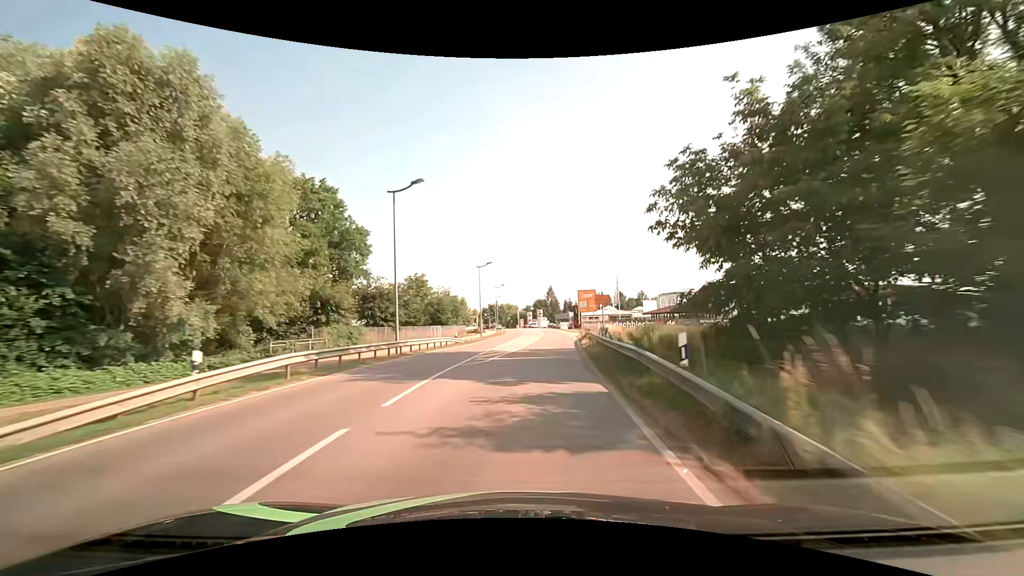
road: secondary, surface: asphalt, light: Day
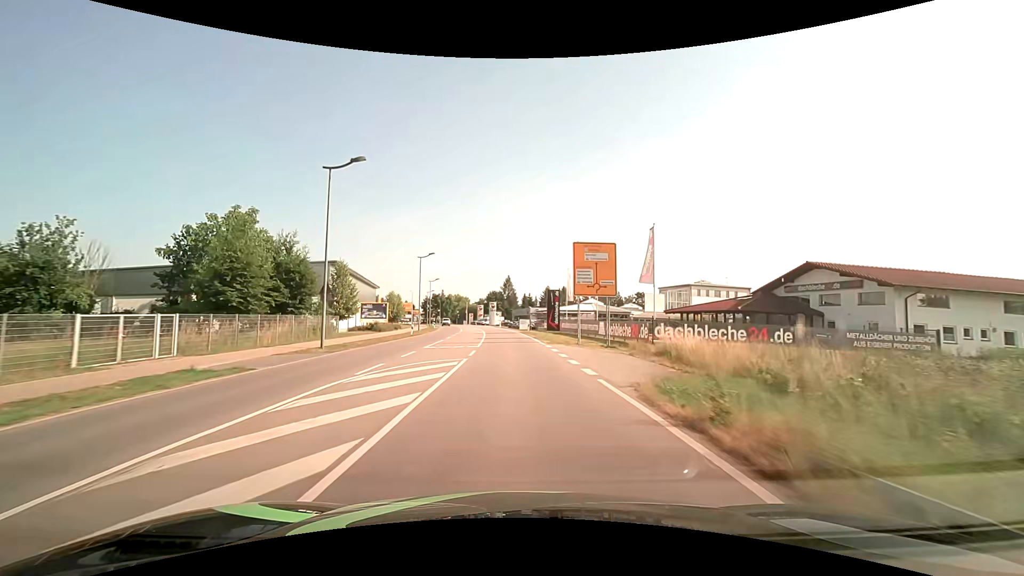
(+3.2, +42.1) m; +6°
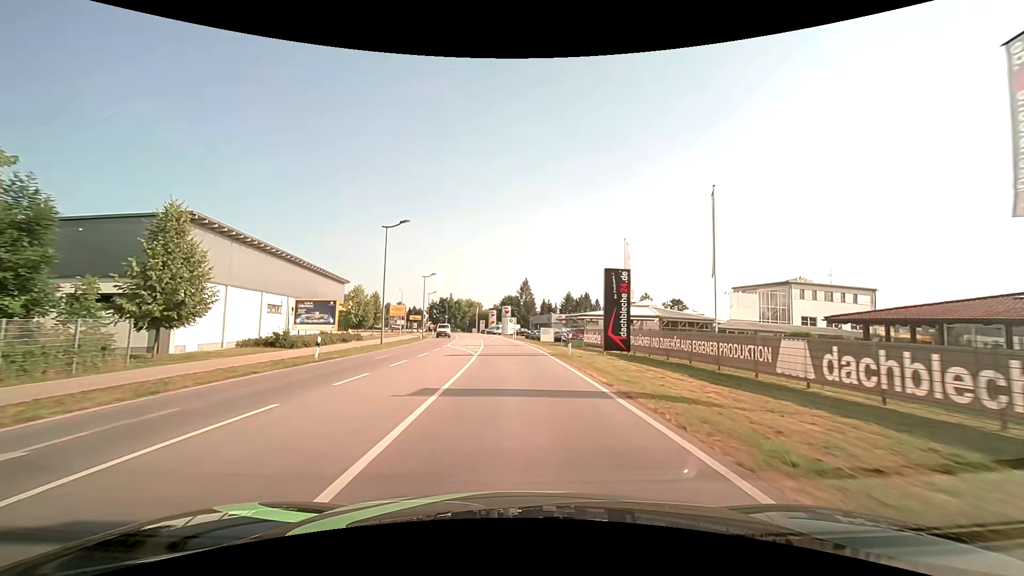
(-0.5, +25.8) m; -2°
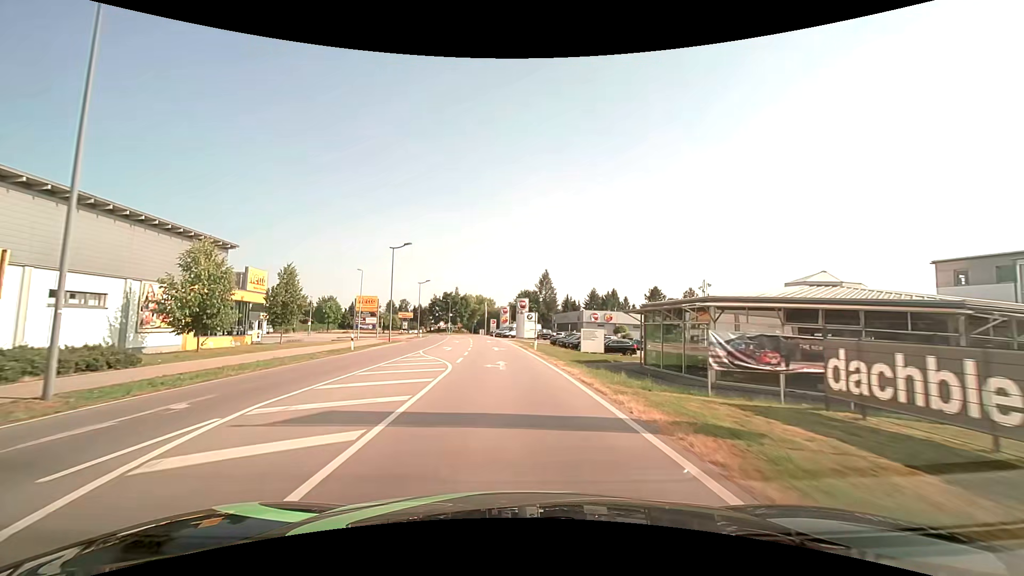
(-0.5, +31.5) m; -2°
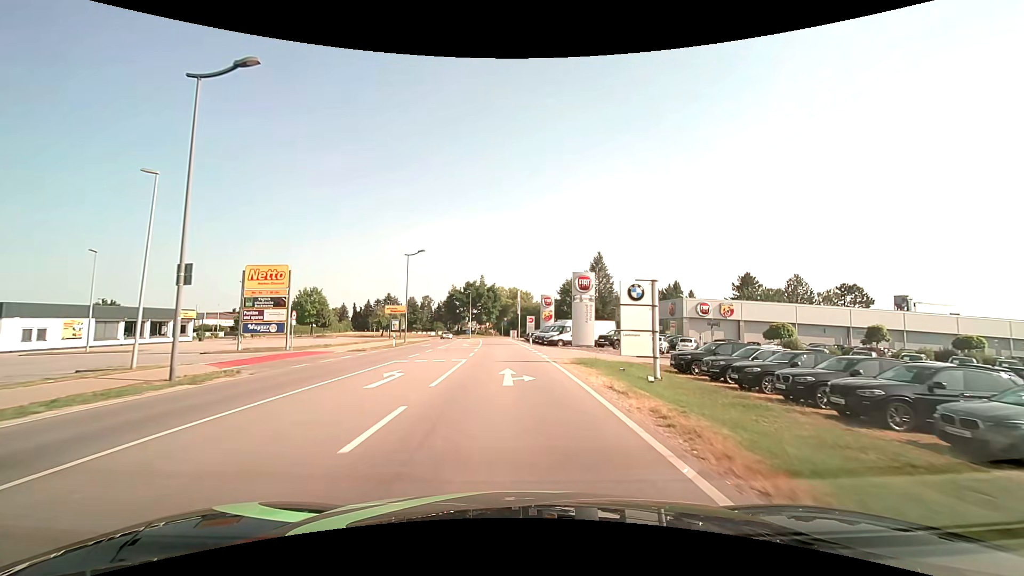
(-1.6, +38.6) m; -4°
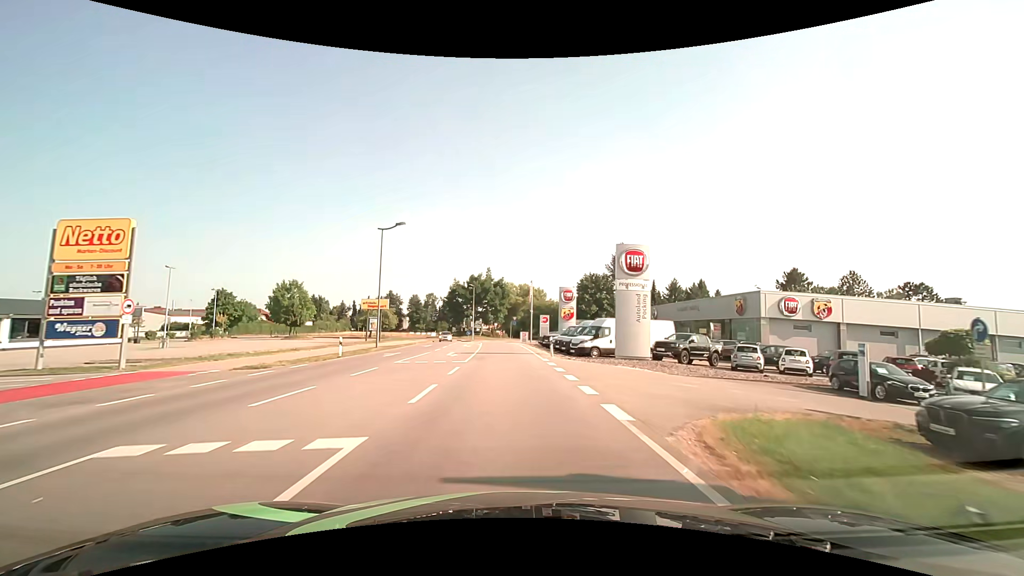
(-0.2, +15.4) m; -1°
(0, +10) (0, +20) (-1, +30) (-1, +40) (-2, +50) (-3, +60) (-3, +70) (-4, +80) (-2, +90) (+3, +98) m
